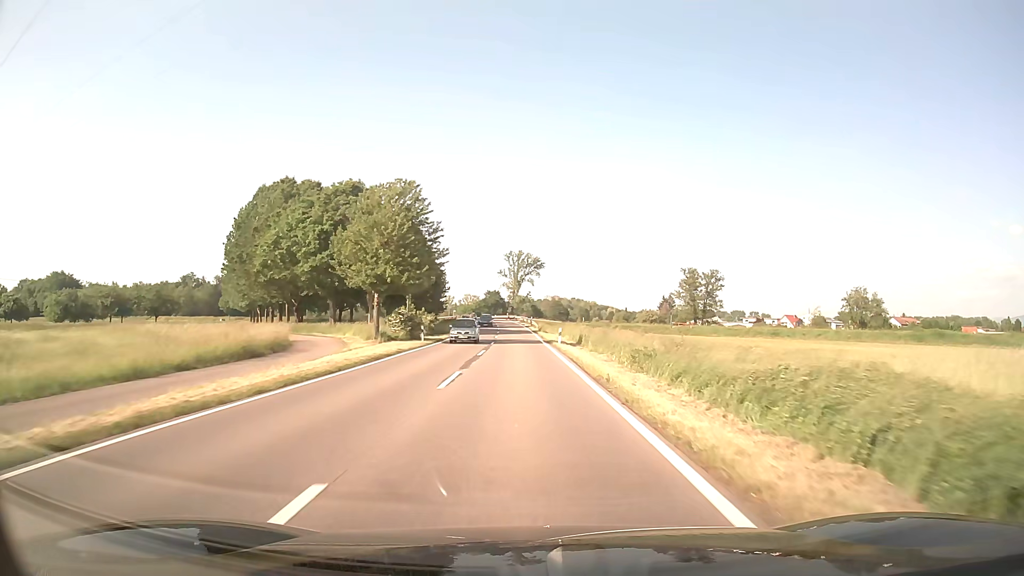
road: secondary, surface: asphalt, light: Day
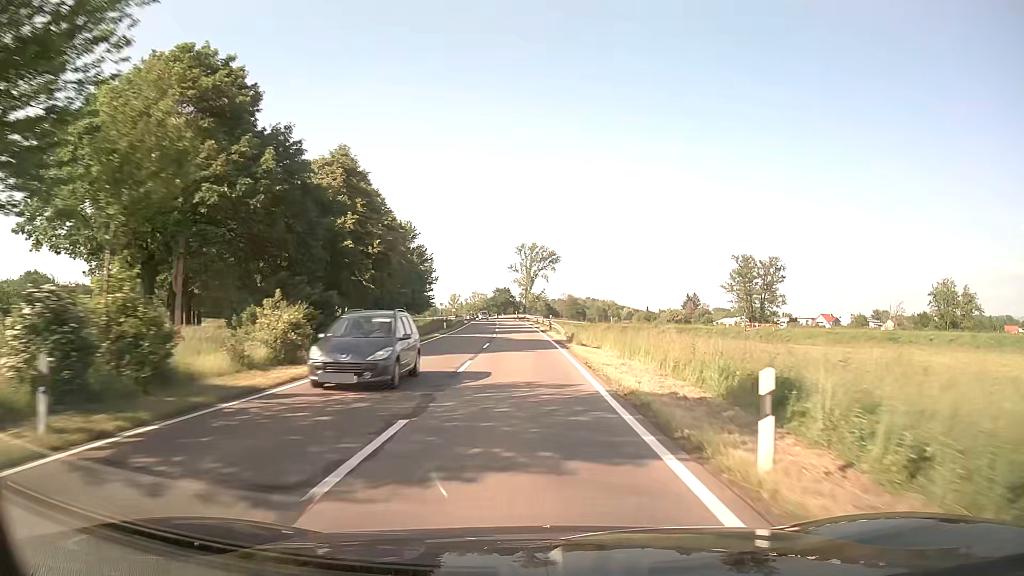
(-0.3, +32.6) m; -1°
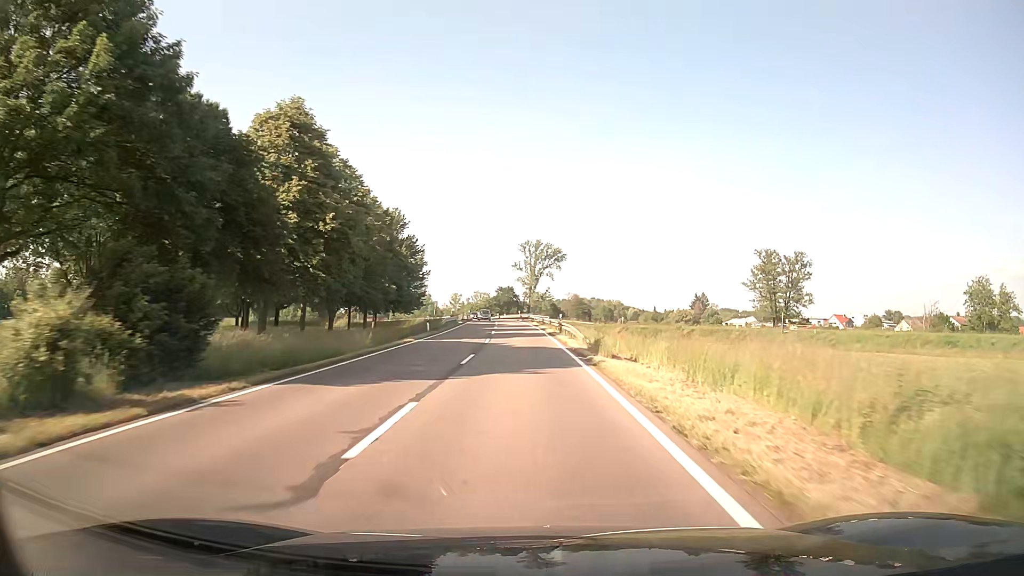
(0.0, +10.9) m; 0°
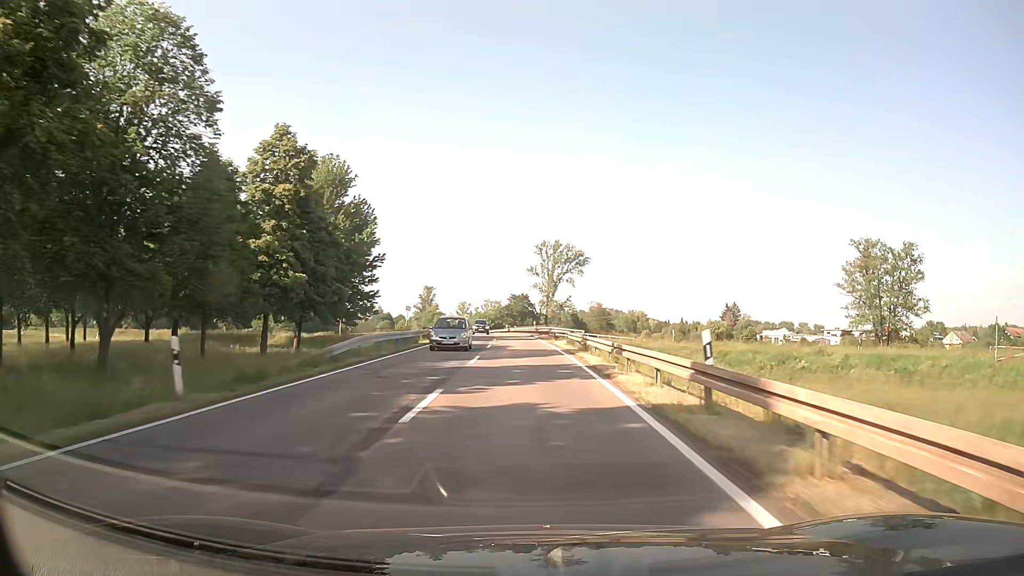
(-0.4, +33.0) m; -2°
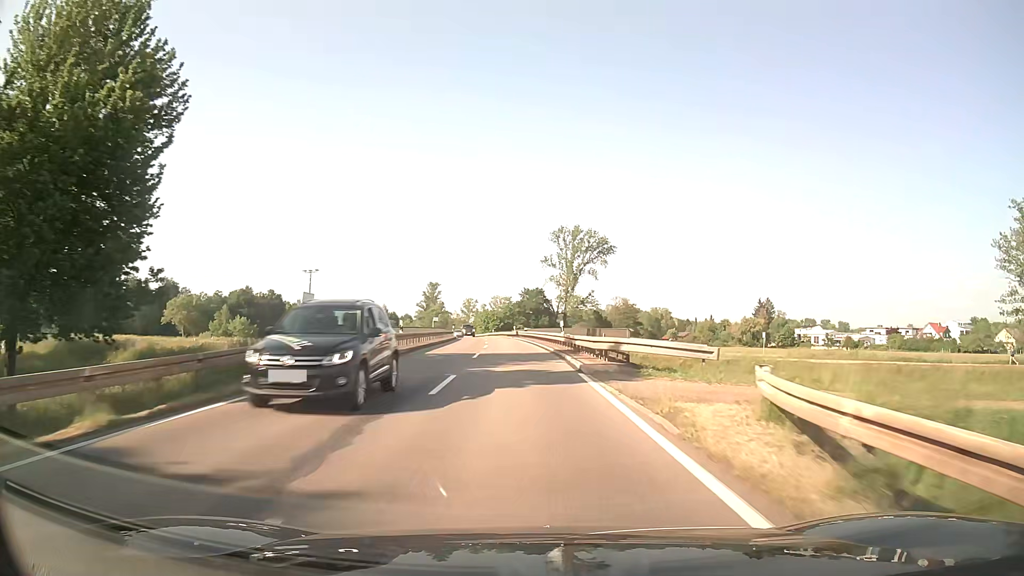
(-0.1, +32.7) m; -1°
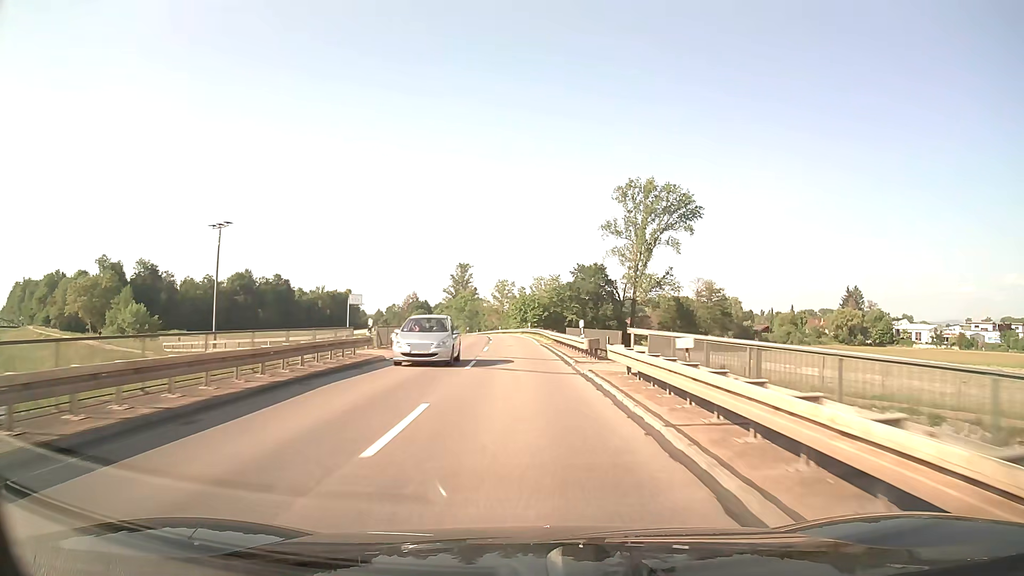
(-1.7, +54.1) m; -4°
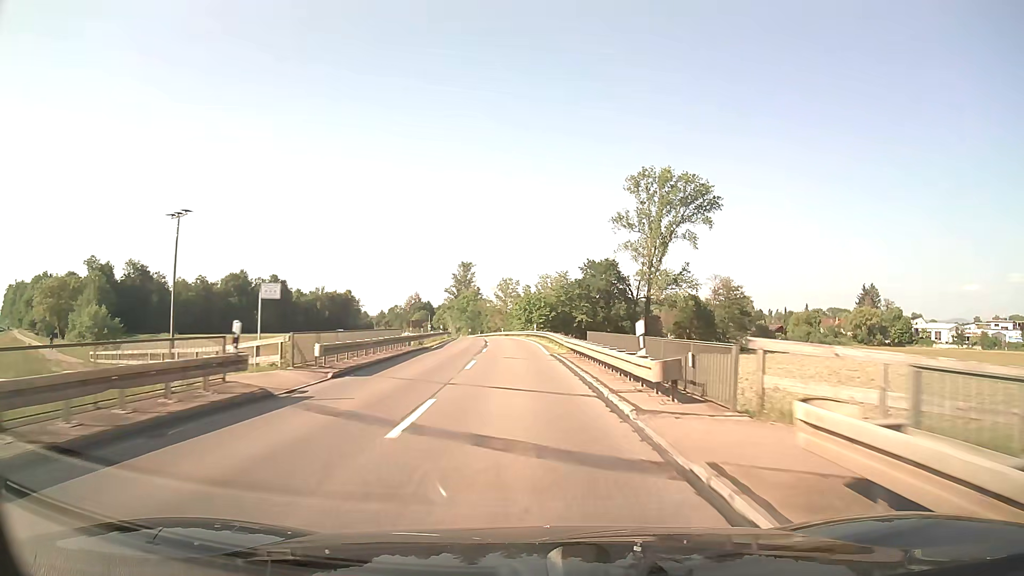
(0.0, +10.8) m; 0°
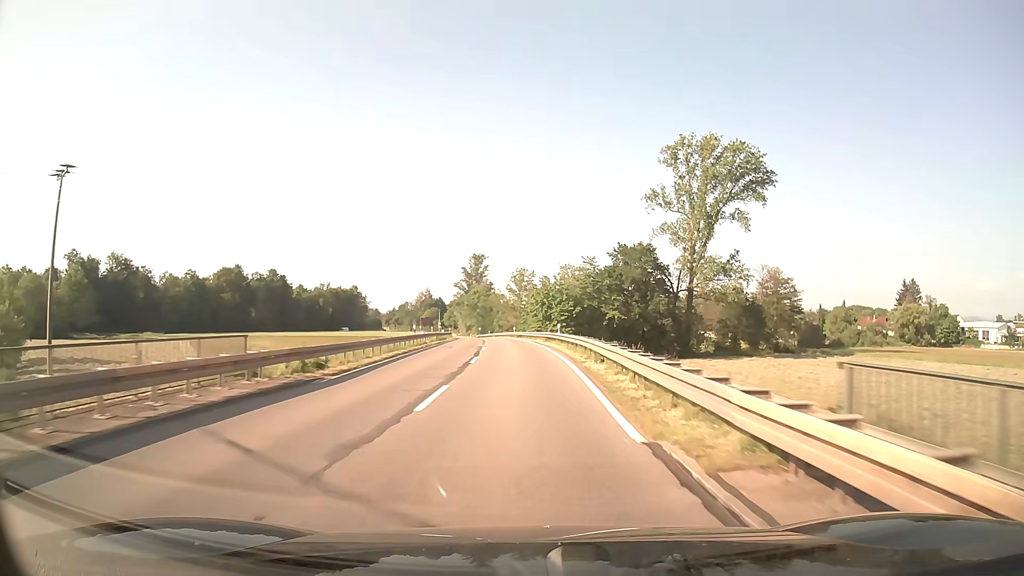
(-0.3, +21.6) m; -2°
(0, +10) (0, +20) (-1, +30) (-1, +40) (-1, +50) (-2, +60) (-3, +70) (-4, +80) (-5, +90) (-6, +100) m
